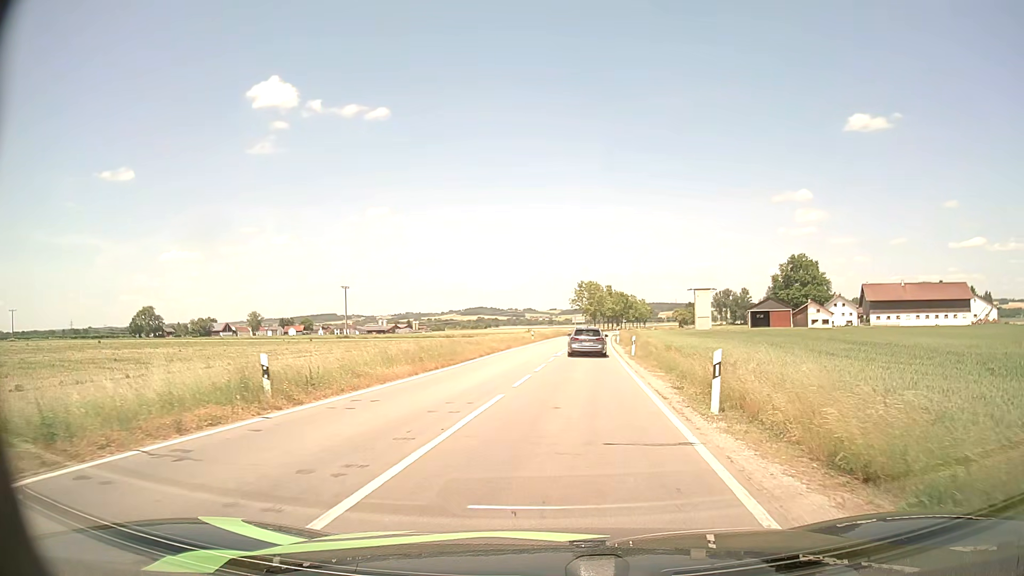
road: tertiary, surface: asphalt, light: Day
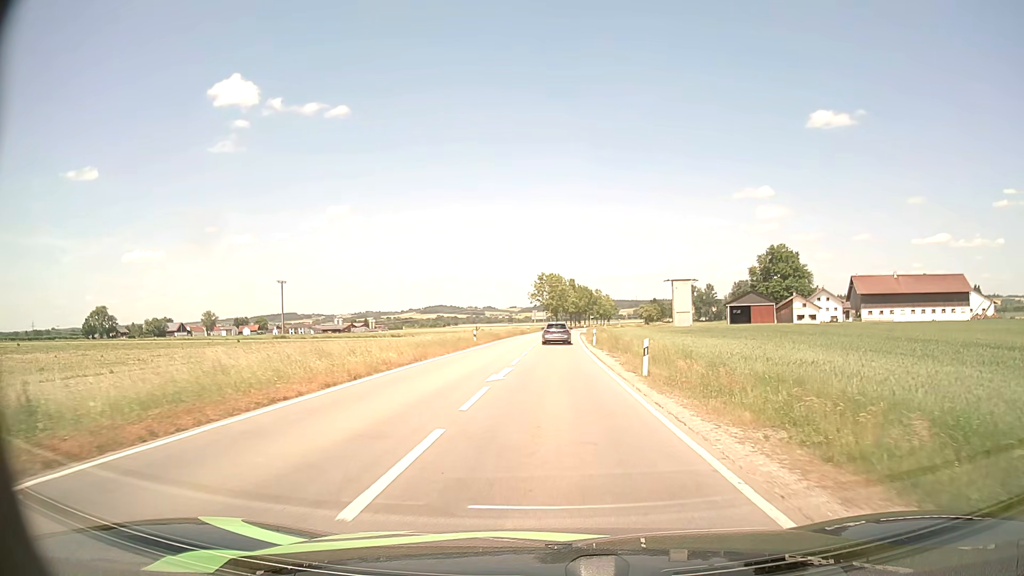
(+0.6, +17.7) m; +3°
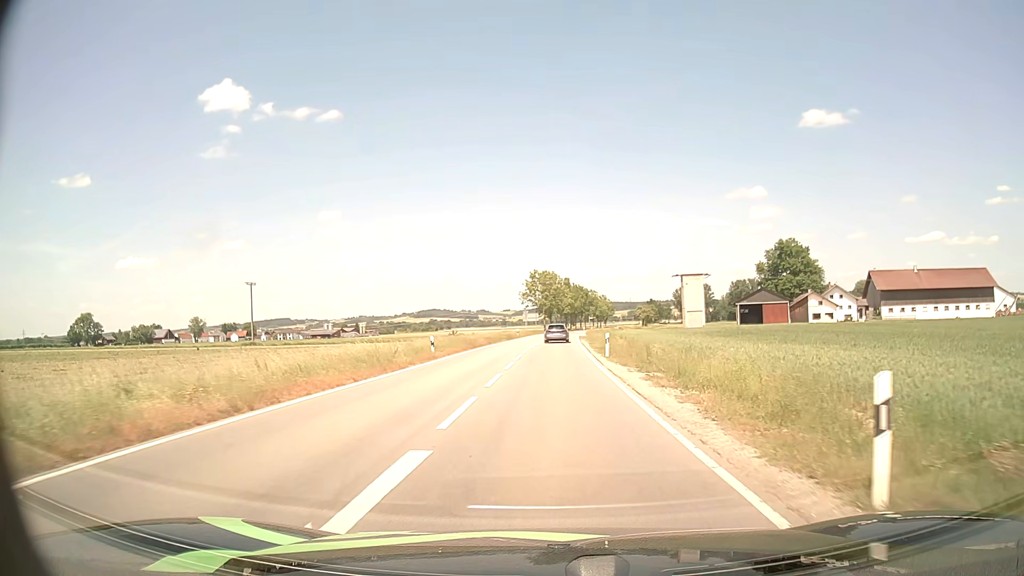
(+0.1, +14.1) m; 0°
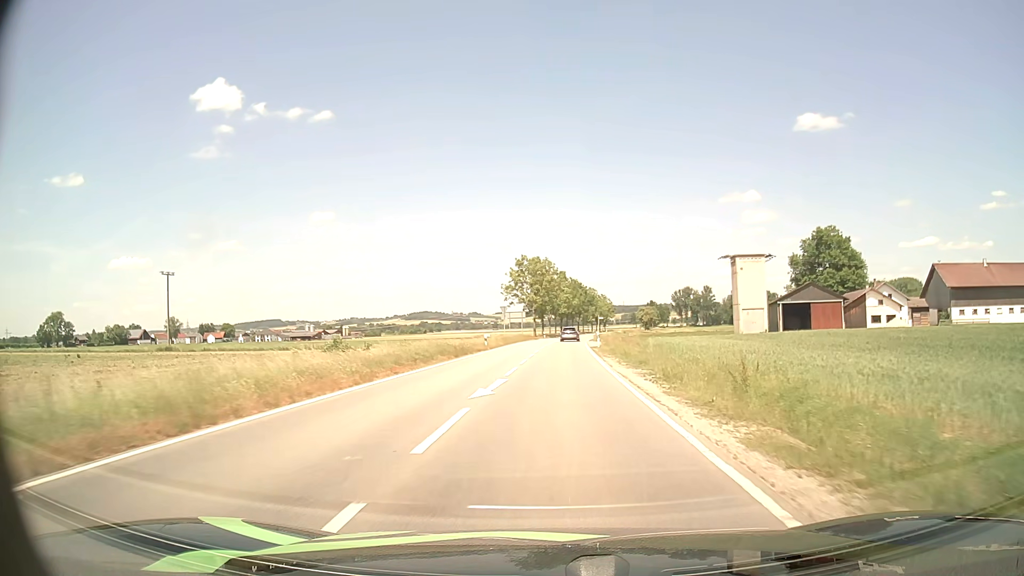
(+0.2, +32.5) m; +1°
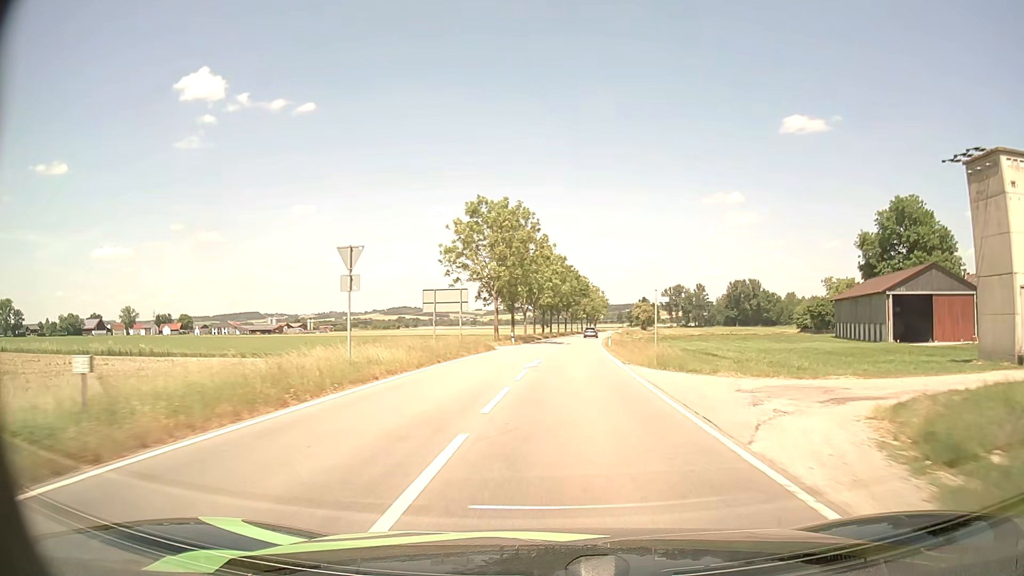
(+0.6, +45.7) m; +2°
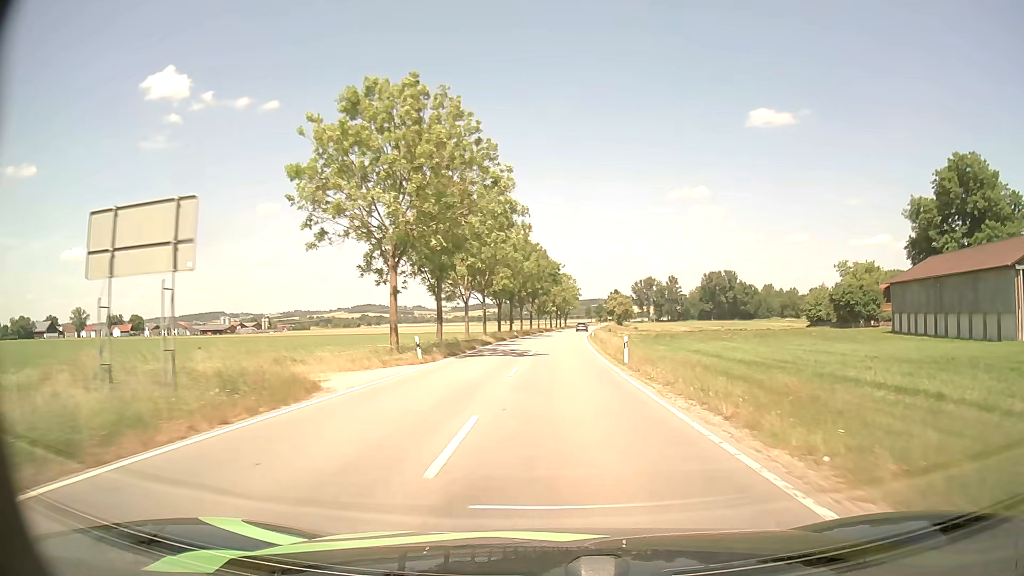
(+0.7, +28.9) m; +3°
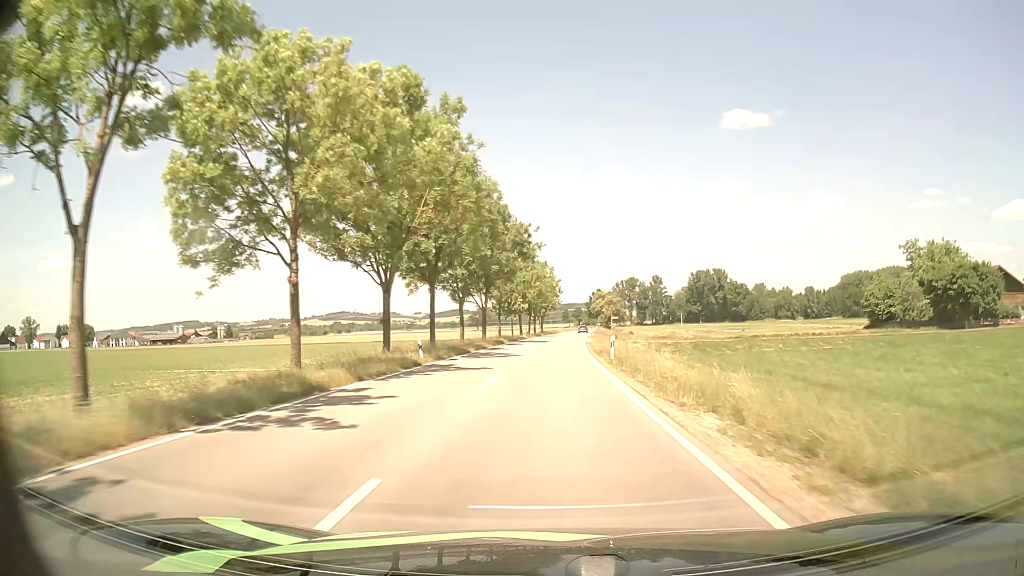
(+0.9, +40.9) m; +2°
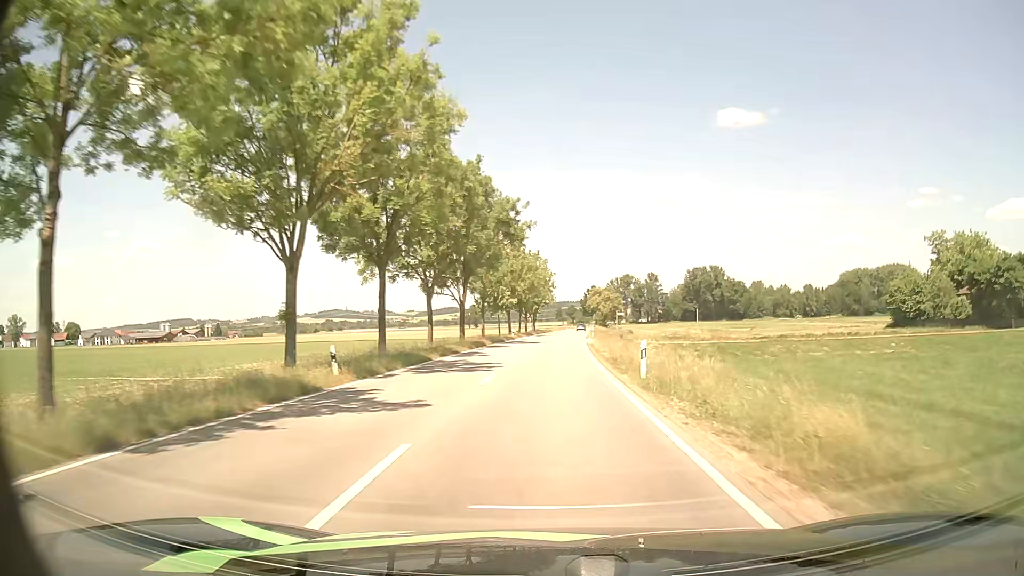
(0.0, +10.7) m; 0°
(0, +10) (0, +20) (0, +30) (+1, +40) (+1, +50) (+2, +60) (+2, +70) (+3, +80) (+4, +90) (+4, +100) m
